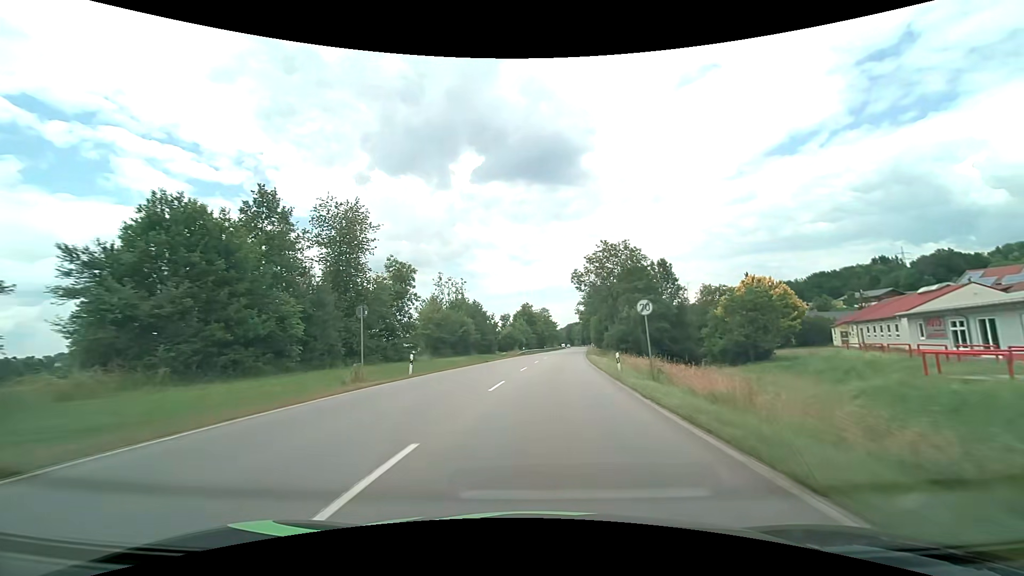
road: primary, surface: asphalt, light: Day
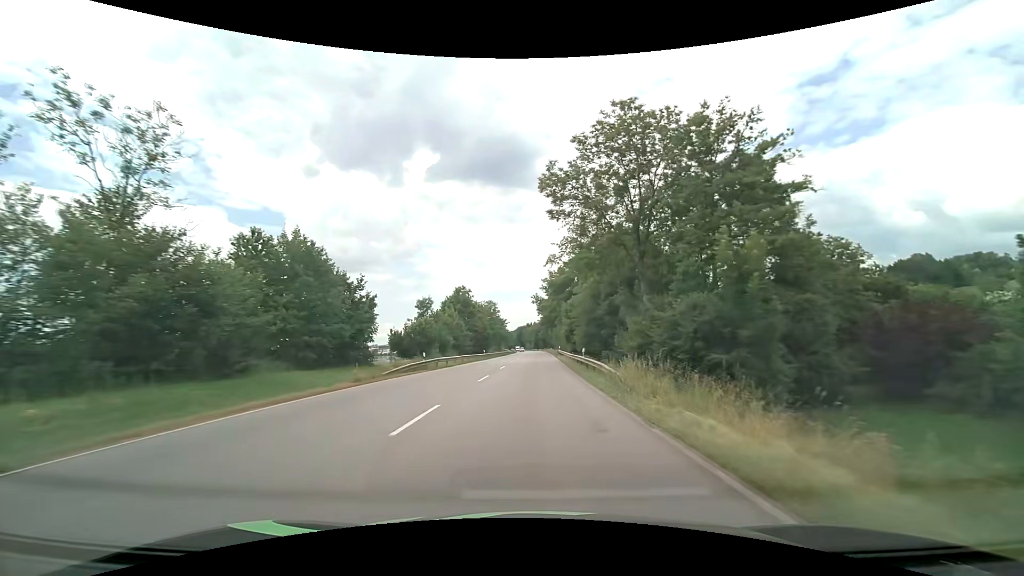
(+2.5, +42.9) m; +6°
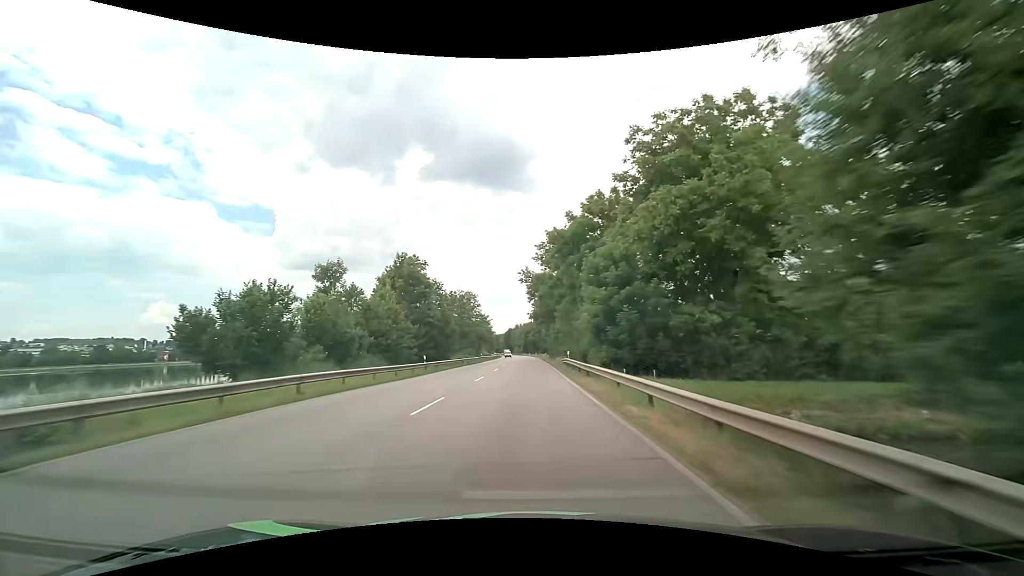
(+0.4, +33.1) m; +1°
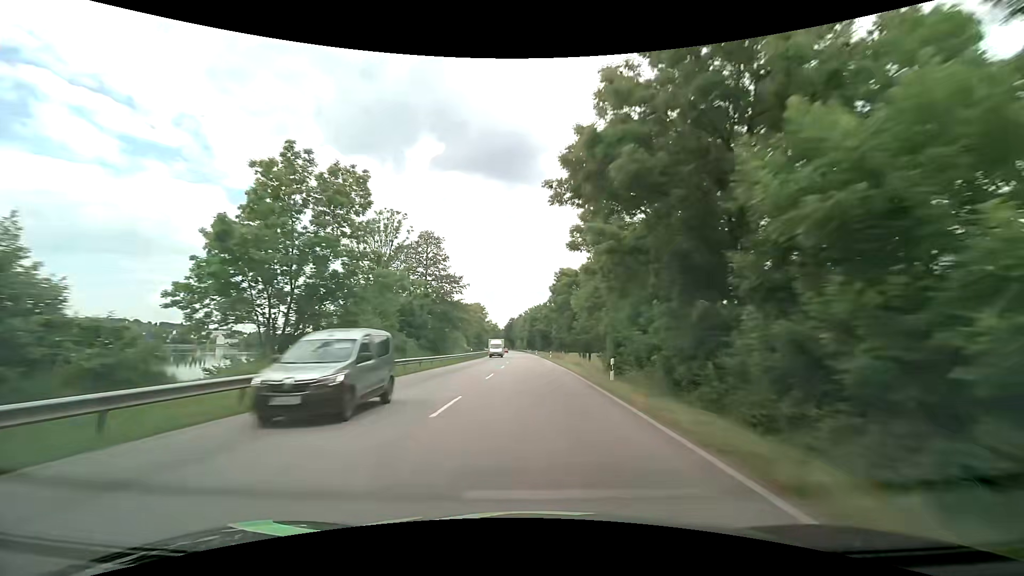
(-0.7, +60.9) m; -1°
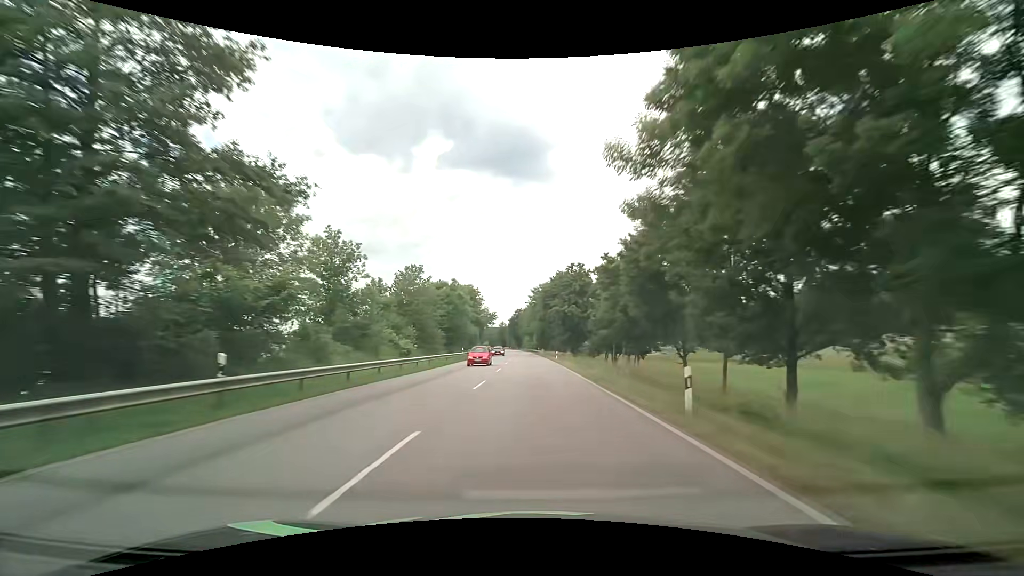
(-0.5, +53.8) m; -1°
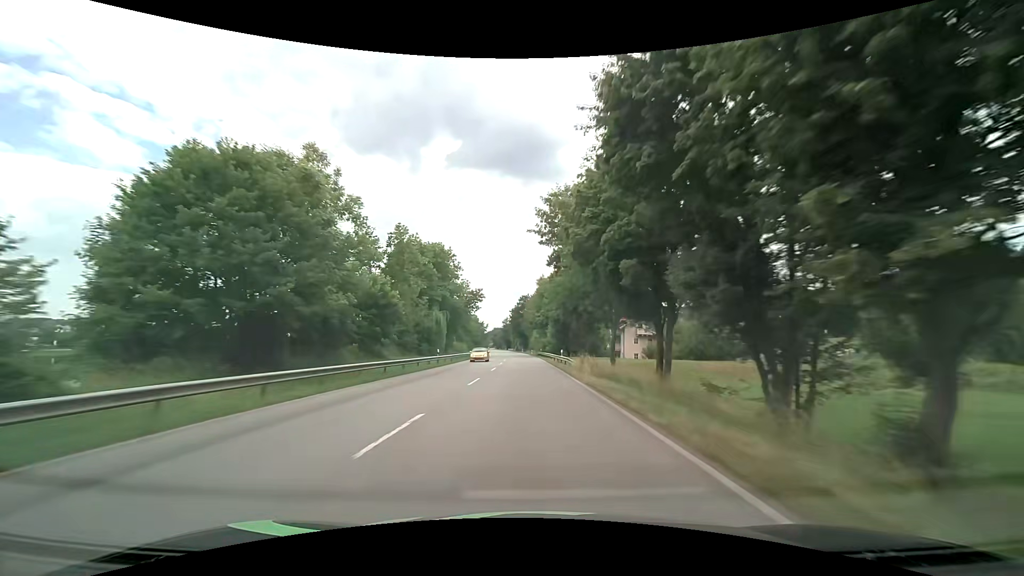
(-0.4, +57.9) m; -1°
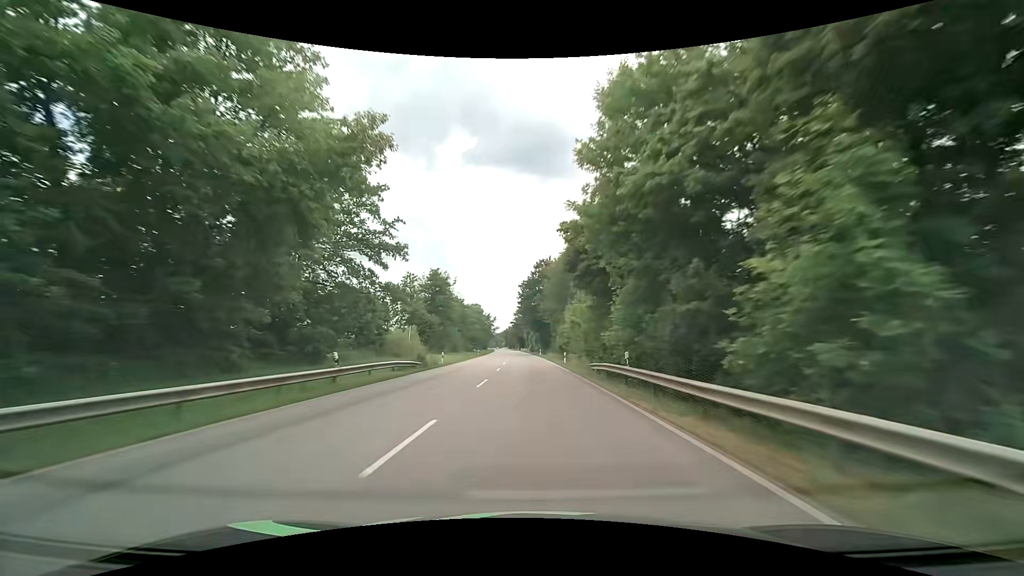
(-1.2, +60.7) m; -2°
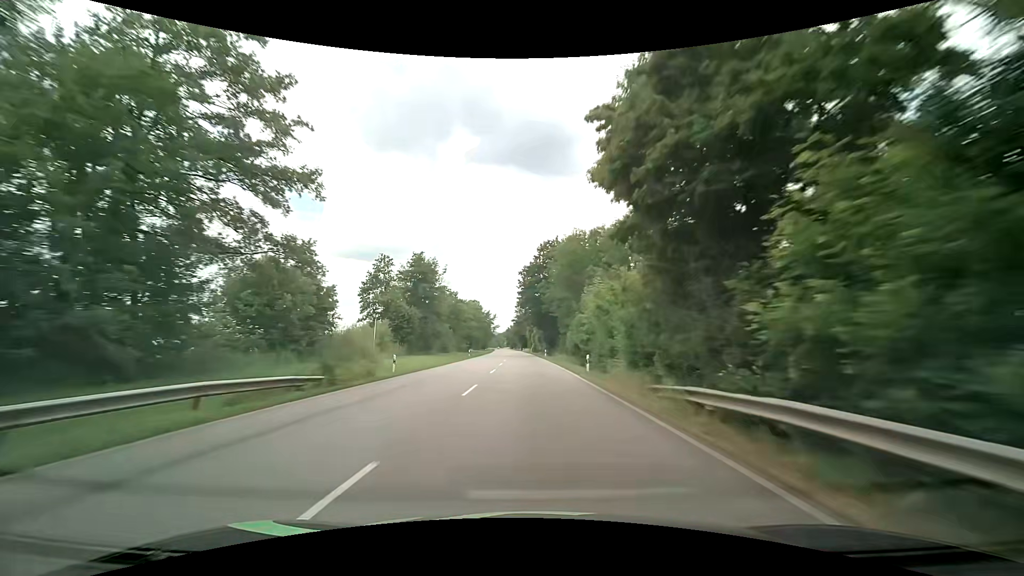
(0.0, +15.4) m; 0°
(0, +10) (0, +20) (0, +30) (0, +40) (-1, +50) (-1, +60) (-1, +70) (-2, +80) (-2, +90) (-3, +100) m
